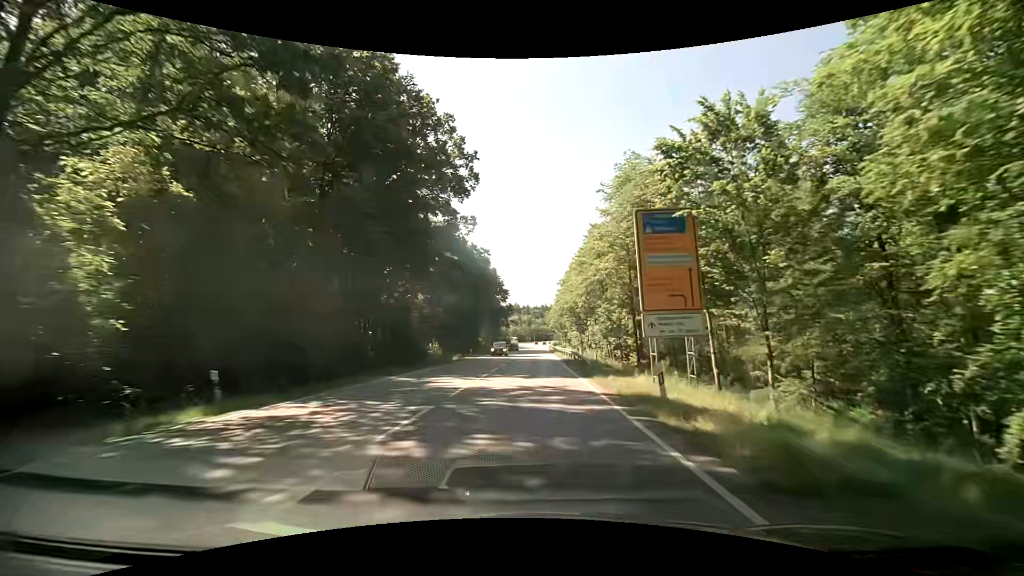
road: secondary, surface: asphalt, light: Day
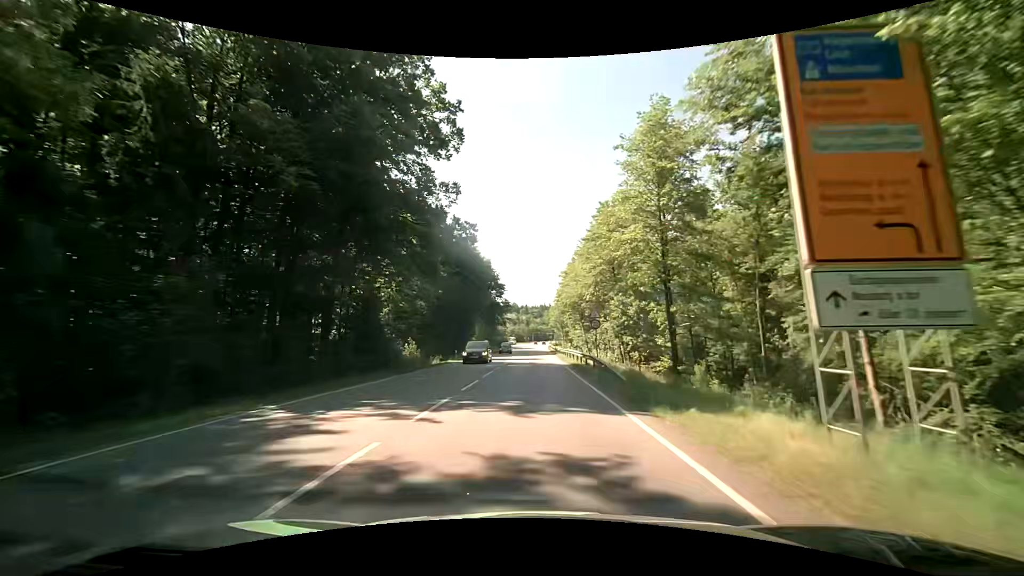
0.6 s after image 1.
(0.0, +10.0) m; +1°
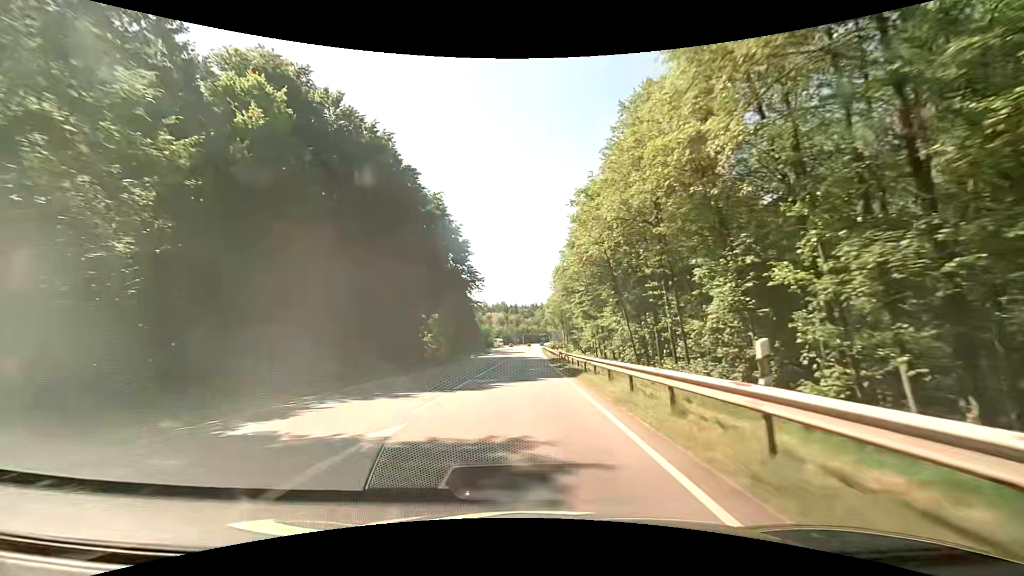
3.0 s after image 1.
(+0.3, +40.6) m; +1°
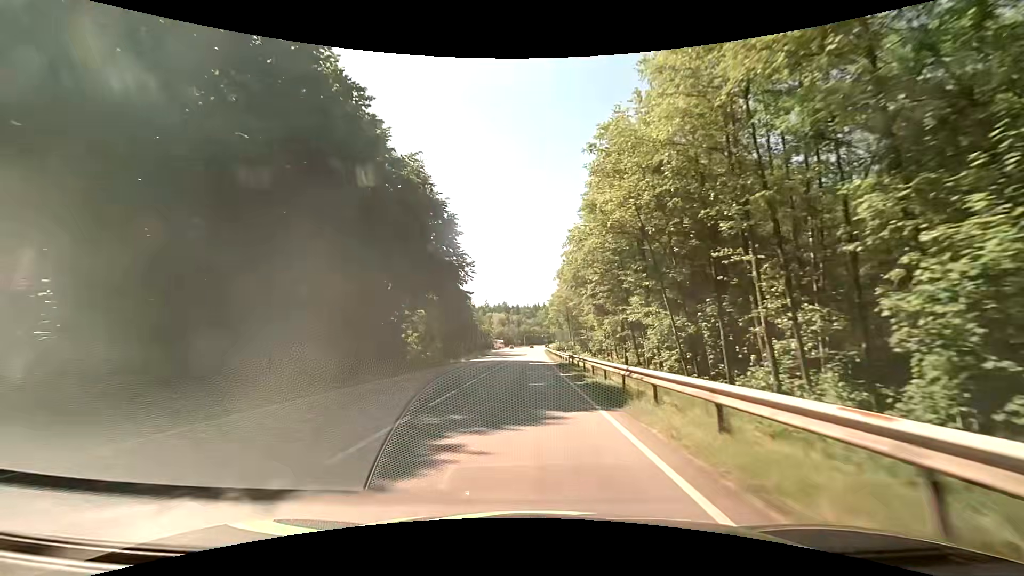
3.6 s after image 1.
(-0.1, +10.5) m; -1°
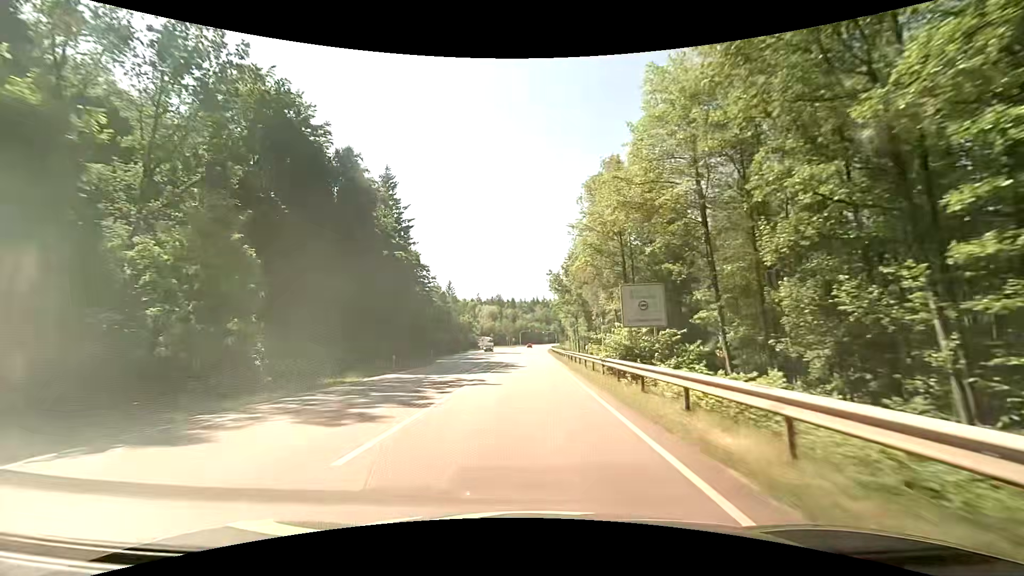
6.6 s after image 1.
(-0.2, +54.1) m; 0°
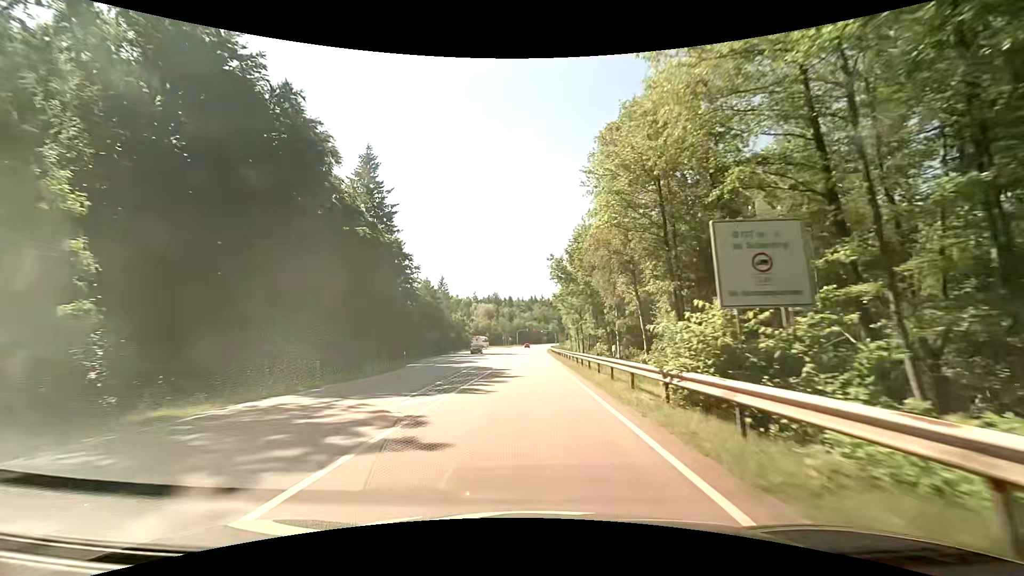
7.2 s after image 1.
(0.0, +10.7) m; 0°
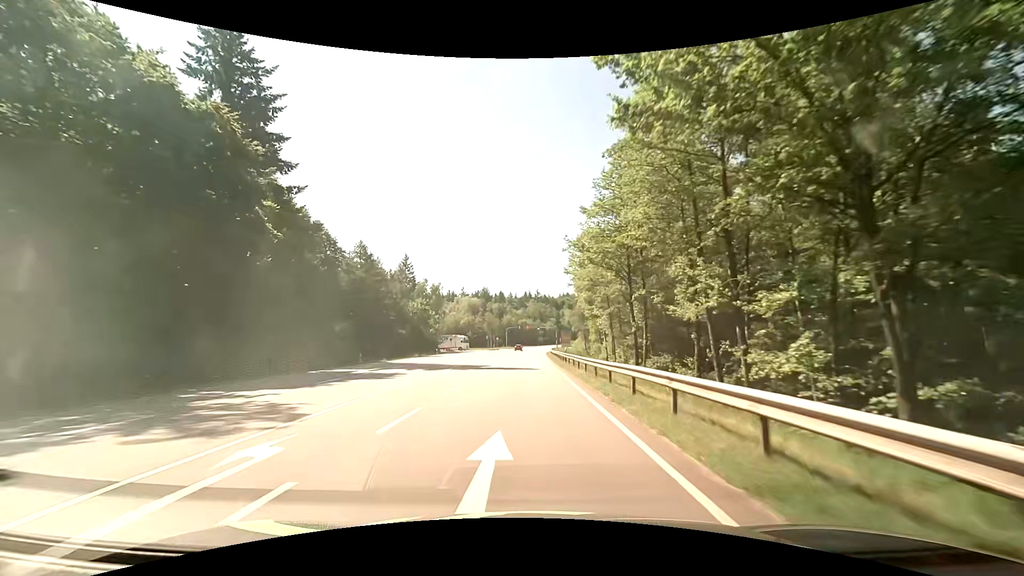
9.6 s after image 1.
(+0.3, +41.1) m; +1°
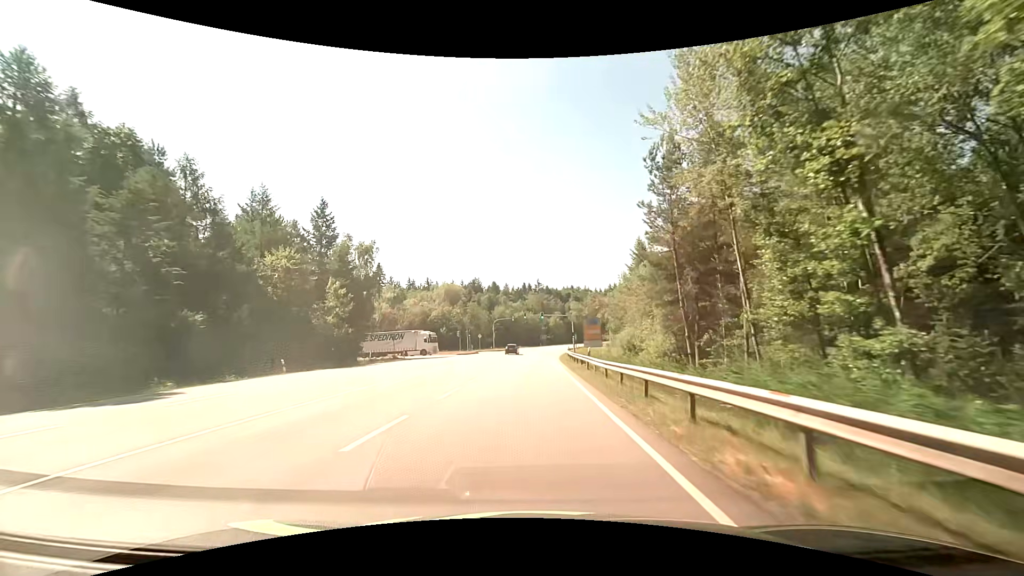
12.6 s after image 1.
(-0.2, +49.2) m; 0°
